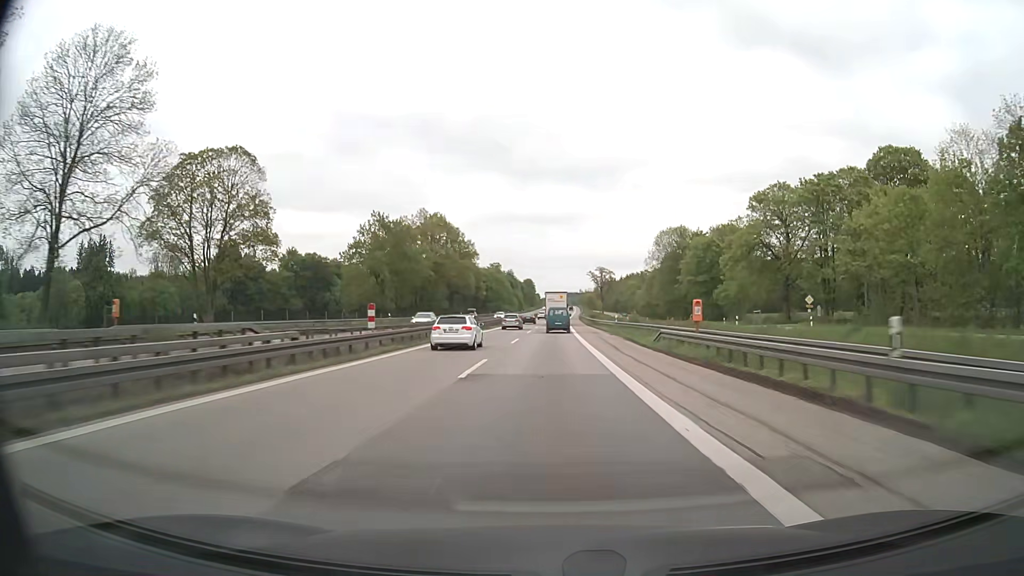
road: motorway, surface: asphalt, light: Day
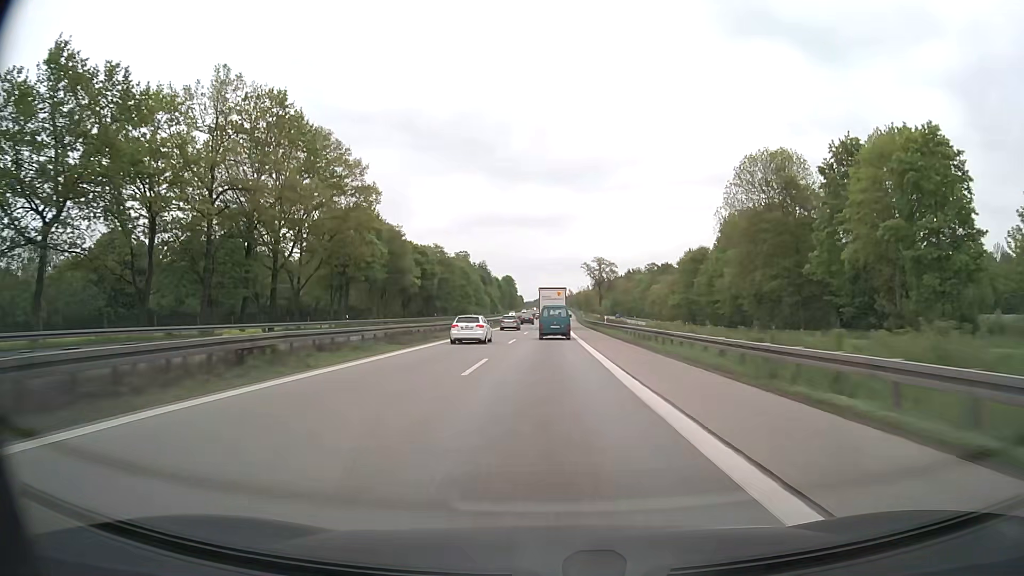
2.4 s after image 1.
(+0.8, +71.1) m; +1°
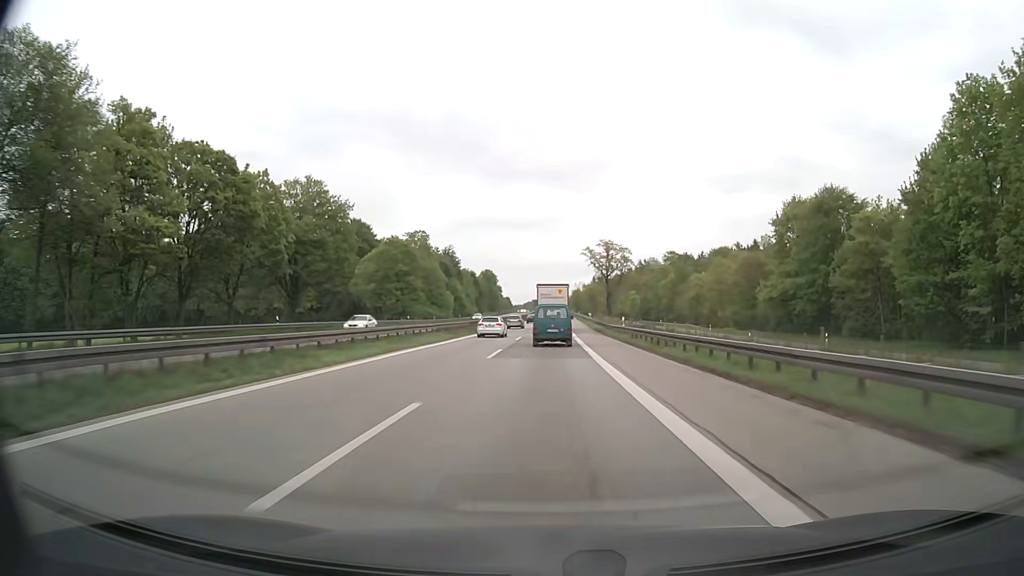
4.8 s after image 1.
(+0.4, +65.1) m; +1°
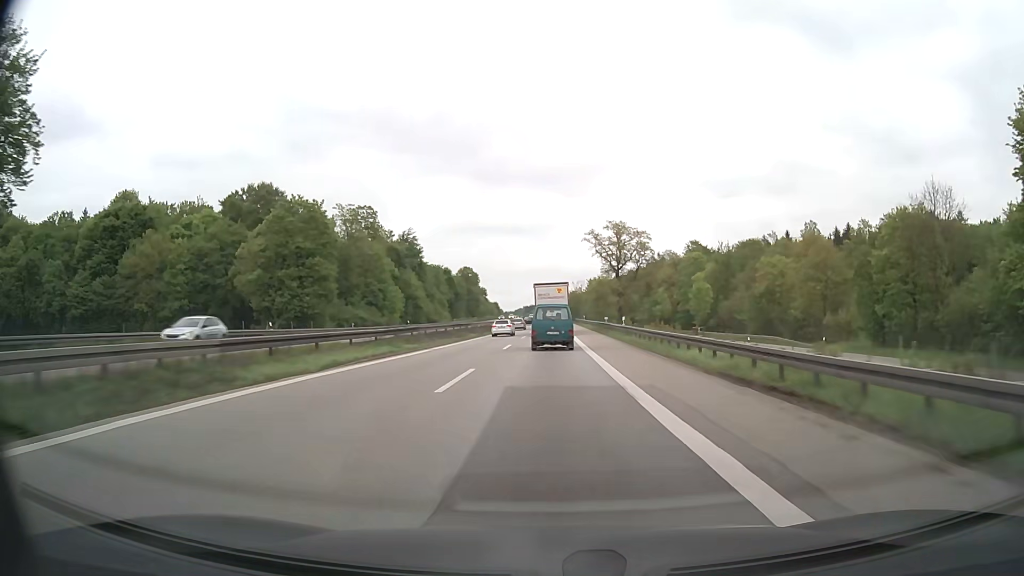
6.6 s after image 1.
(+0.4, +46.0) m; +1°
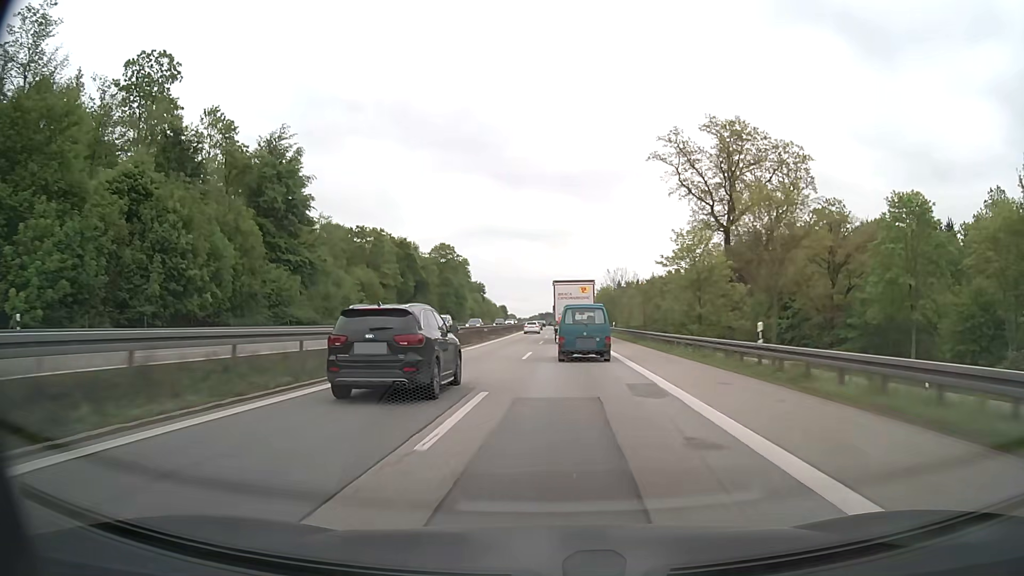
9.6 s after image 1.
(+0.1, +78.0) m; -1°
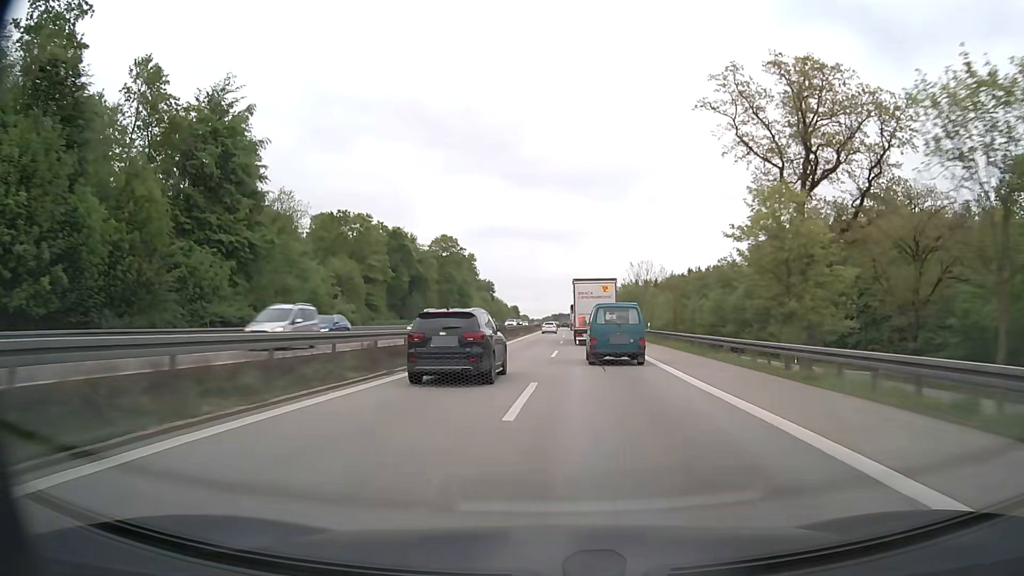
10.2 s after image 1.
(-0.2, +16.0) m; -1°
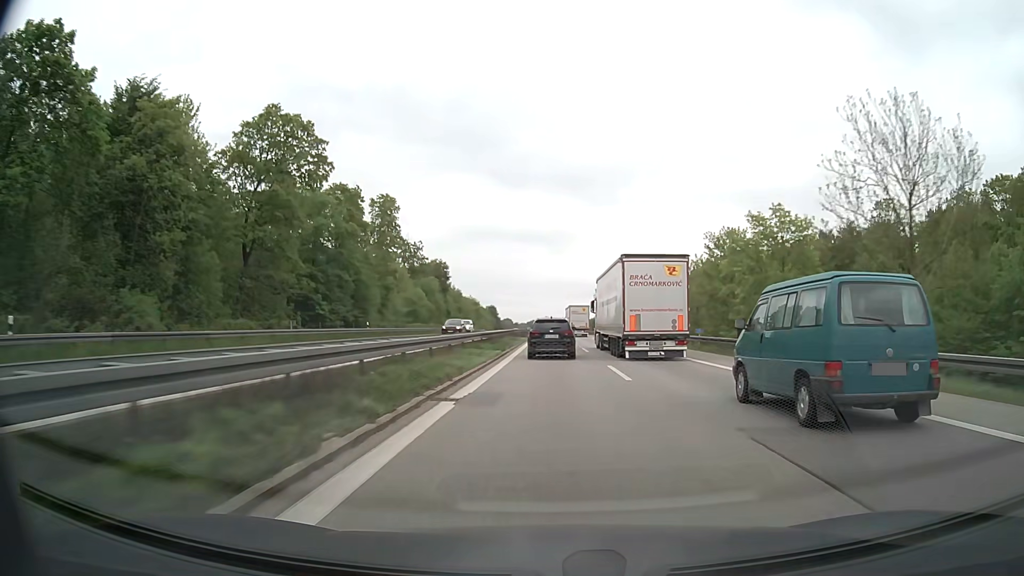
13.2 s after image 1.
(+0.3, +83.9) m; +1°
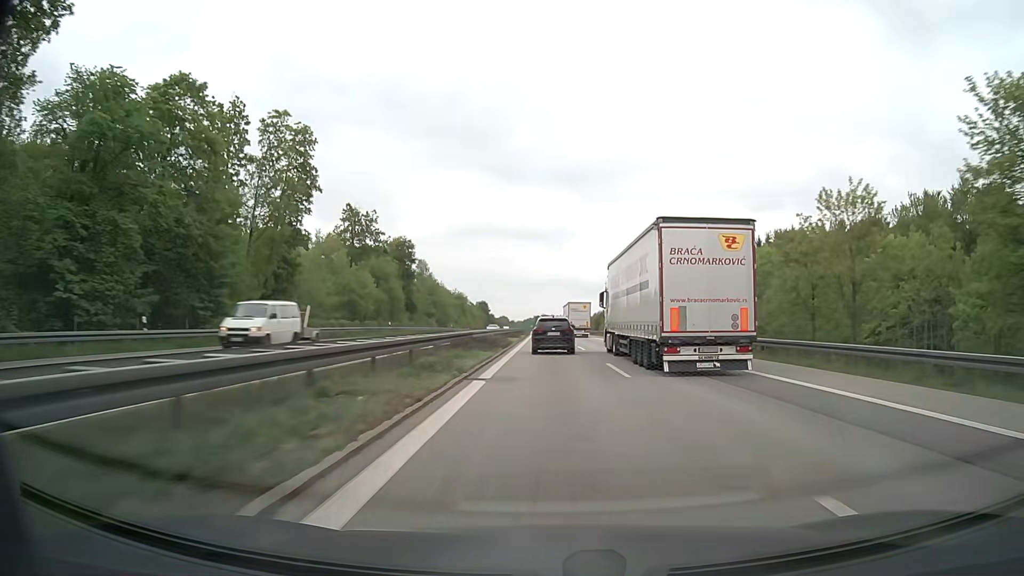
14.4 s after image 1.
(-0.1, +35.7) m; 0°
(0, +10) (0, +20) (0, +30) (0, +40) (0, +50) (0, +60) (0, +70) (-1, +80) (-1, +90) (-1, +100) m
